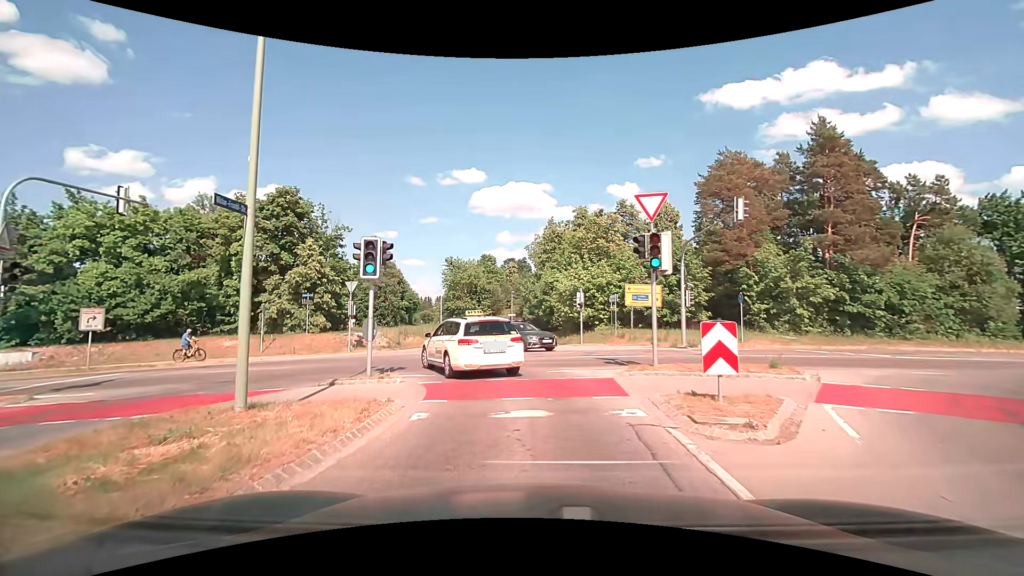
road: tertiary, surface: asphalt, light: Day
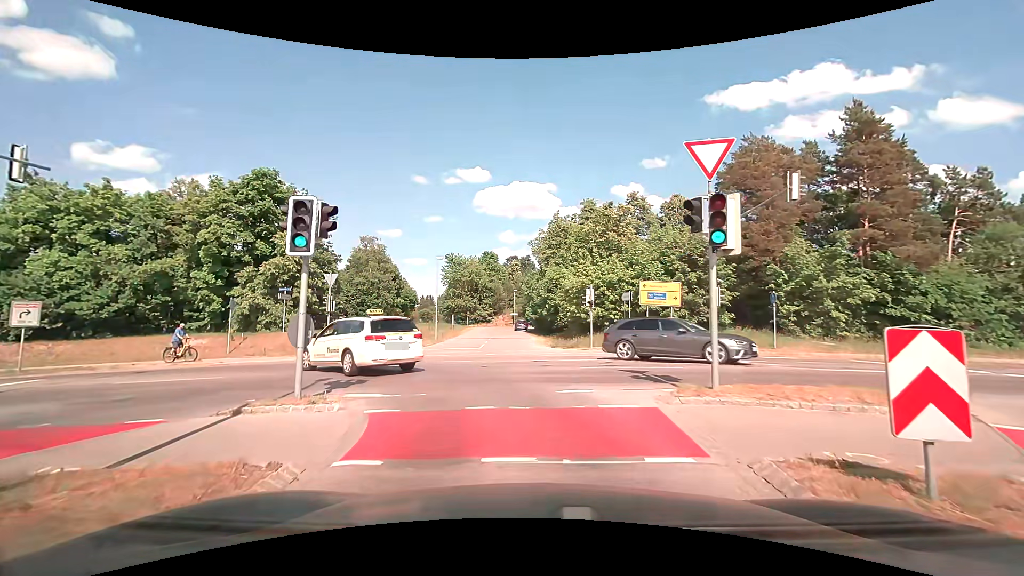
(0.0, +3.8) m; +1°
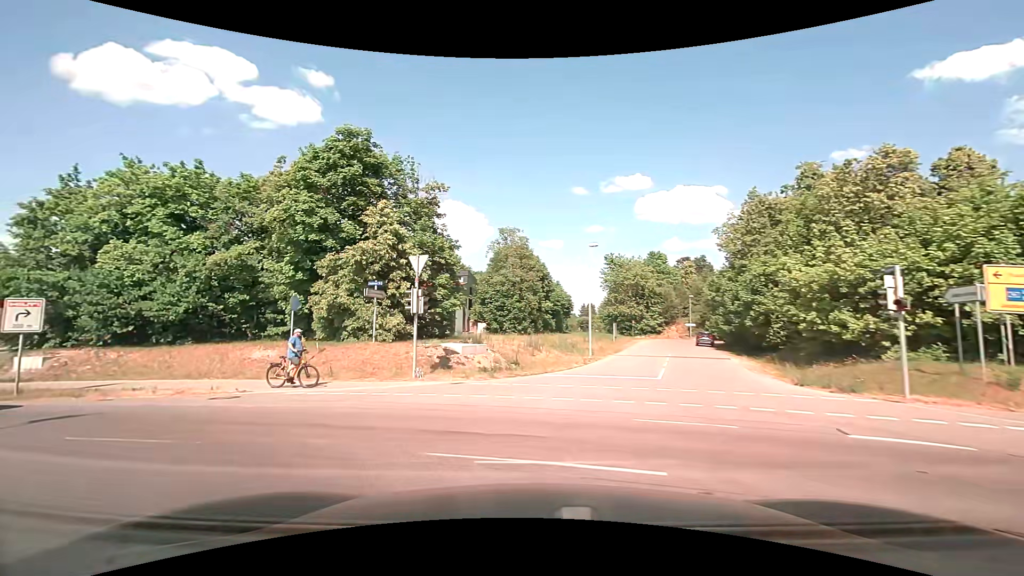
(-1.1, +11.8) m; -16°
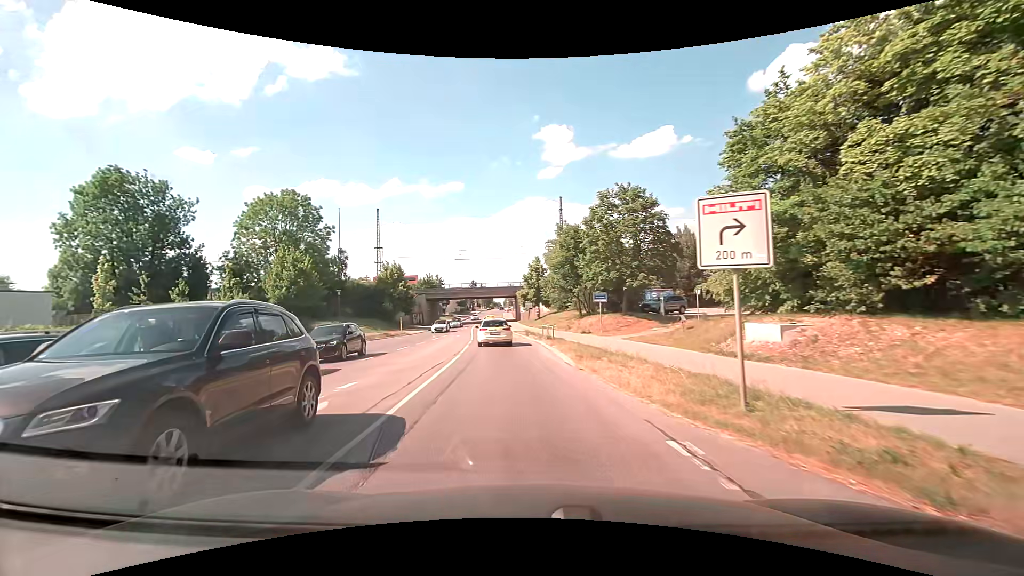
(-9.6, +11.6) m; -74°
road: secondary
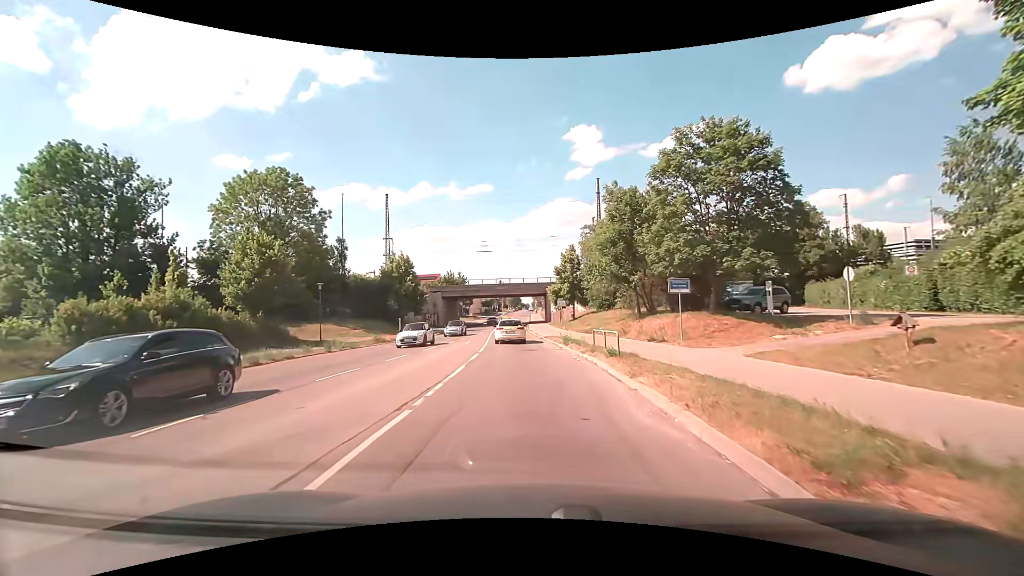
(-0.6, +12.5) m; -4°
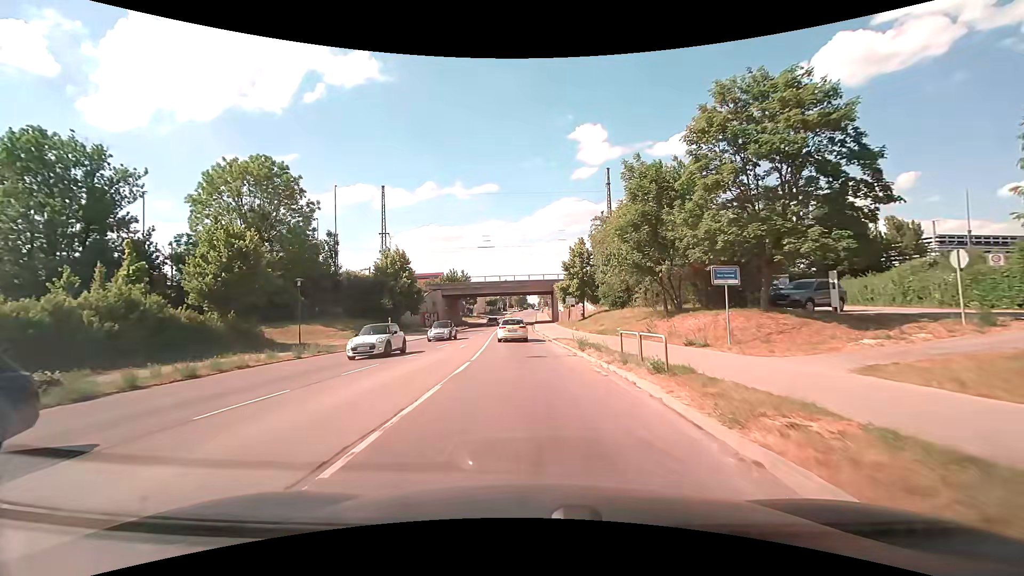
(0.0, +4.9) m; 0°
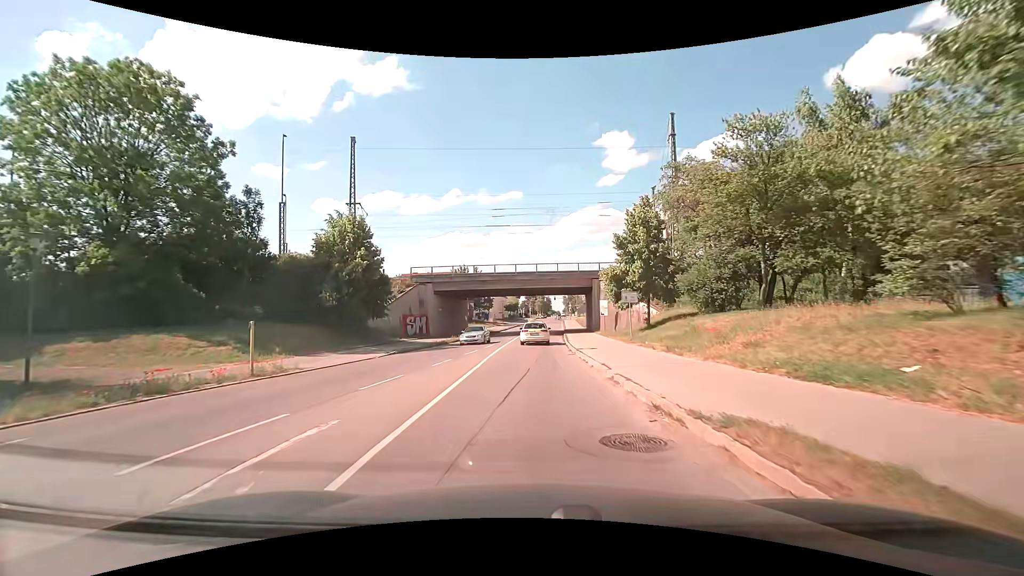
(-0.8, +21.7) m; -2°
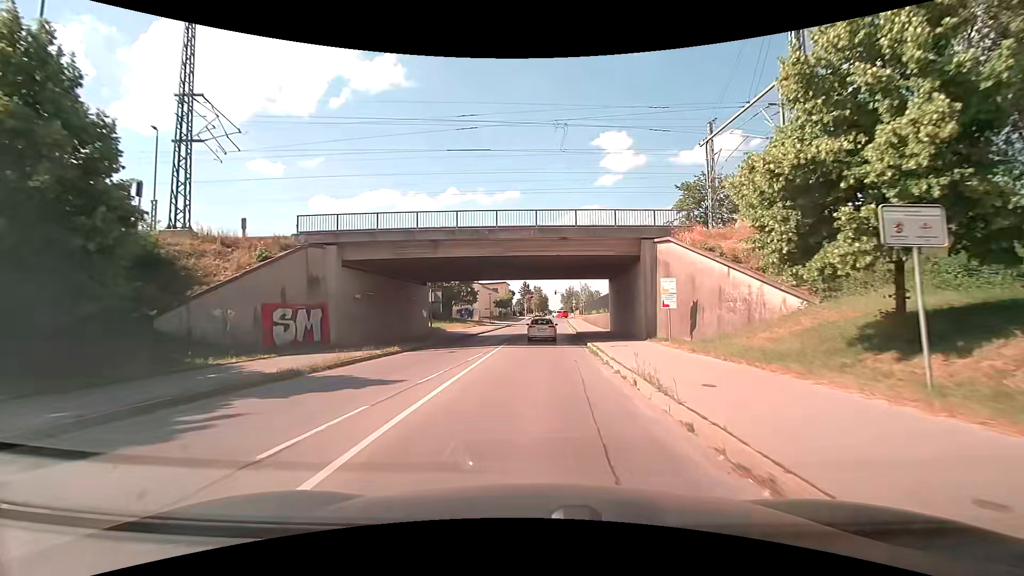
(-0.4, +24.1) m; 0°
(0, +10) (0, +20) (0, +30) (+1, +40) (0, +50) (0, +60) (+1, +70) (+1, +80) (+2, +90) (+2, +100) m
